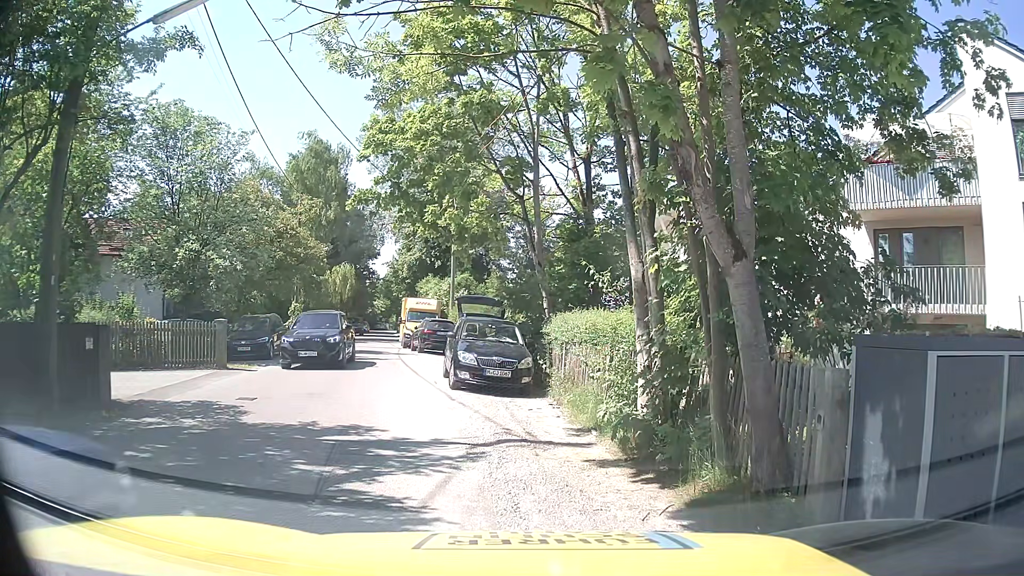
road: residential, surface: asphalt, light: Day
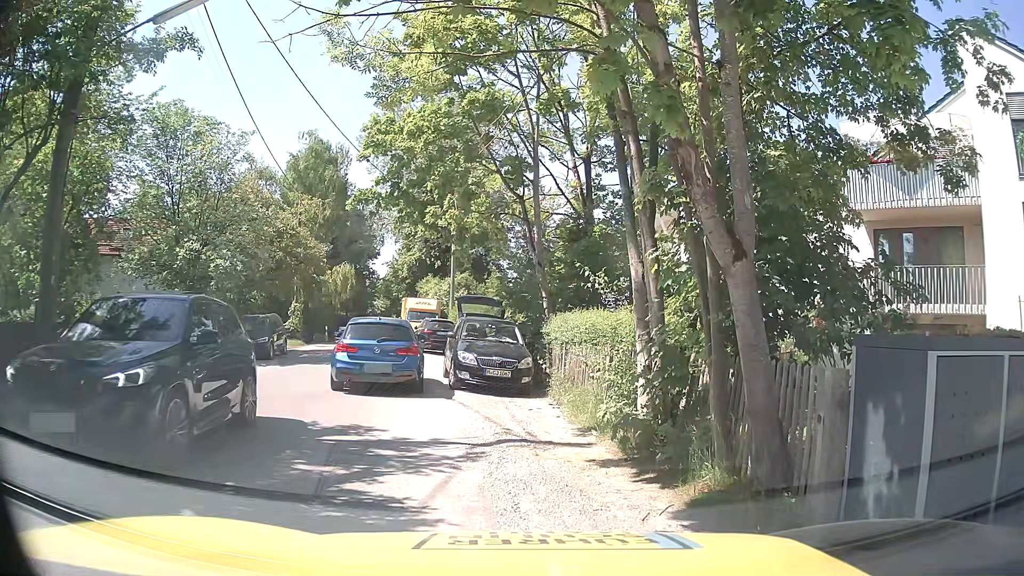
(0.0, 0.0) m; 0°
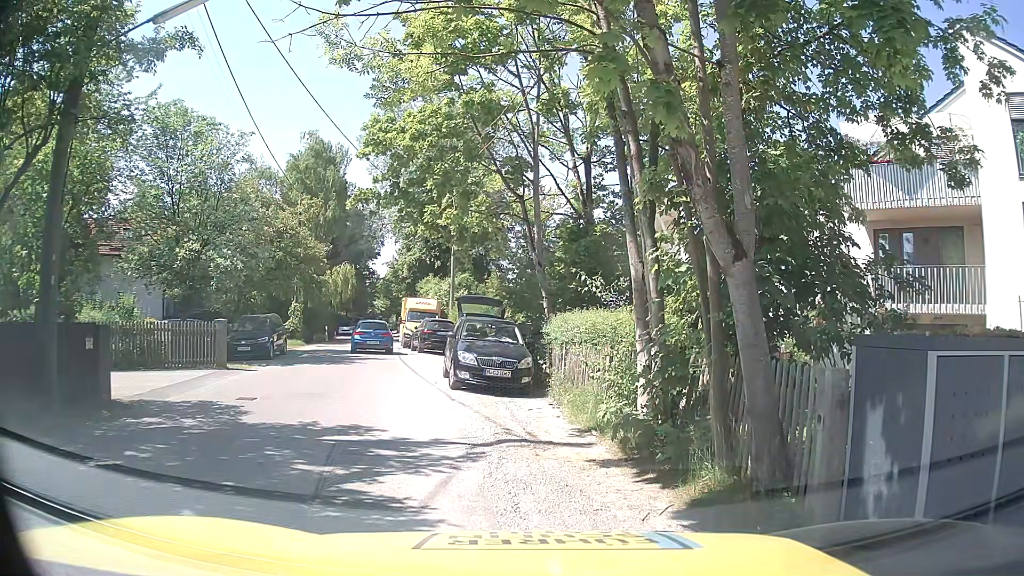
(0.0, 0.0) m; 0°
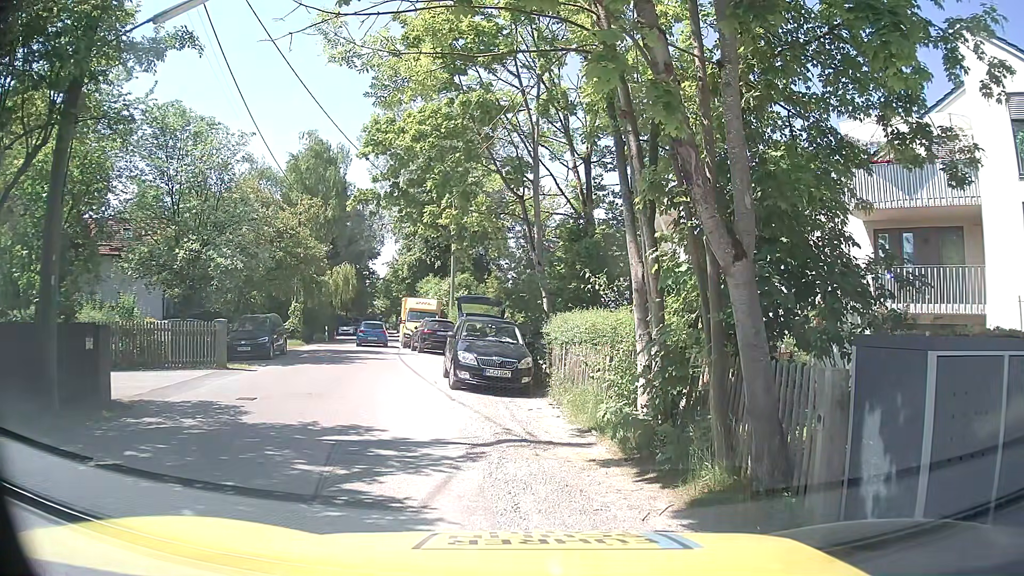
(0.0, 0.0) m; 0°
